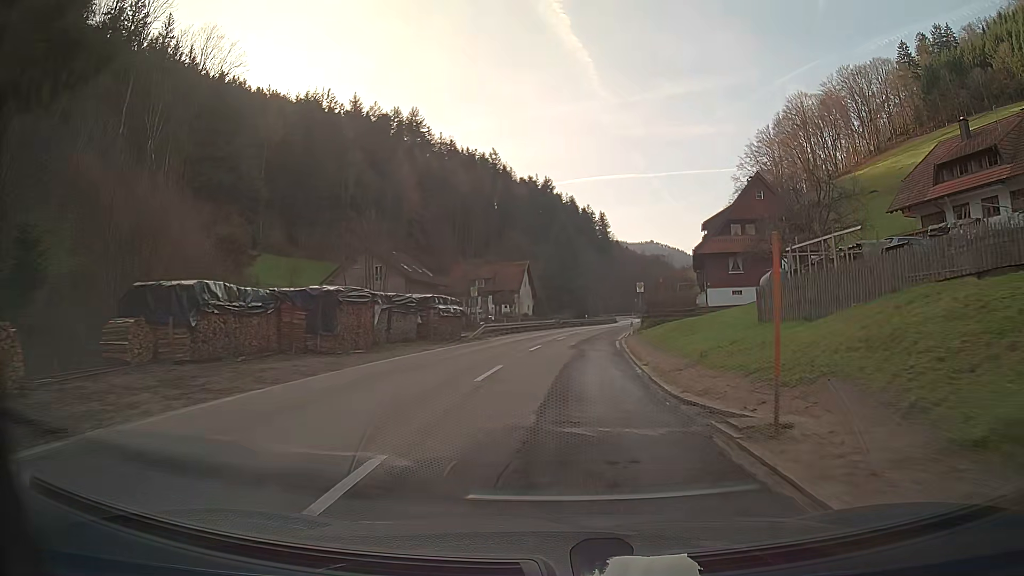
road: secondary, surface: asphalt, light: Day
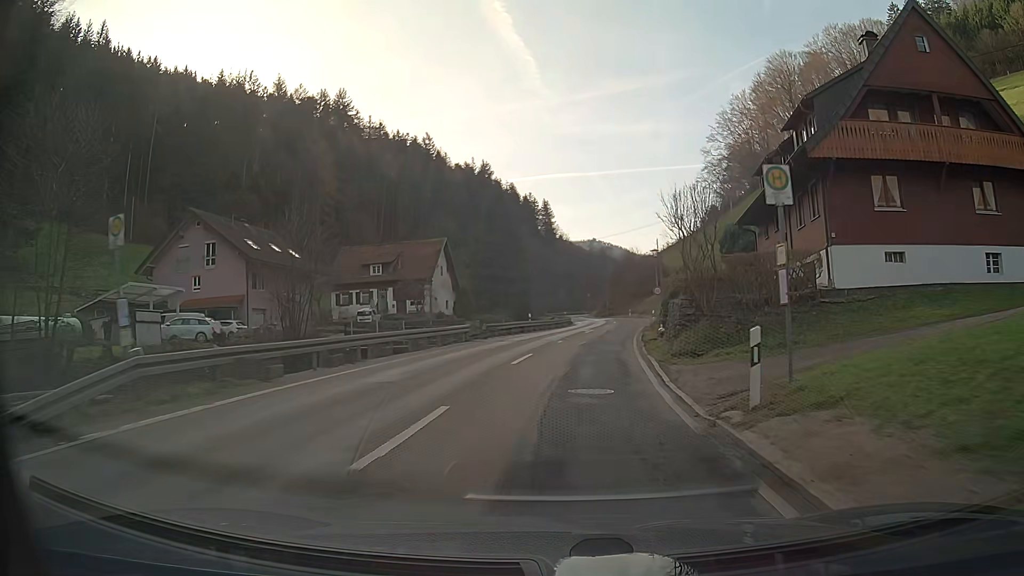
(+1.6, +31.5) m; +6°
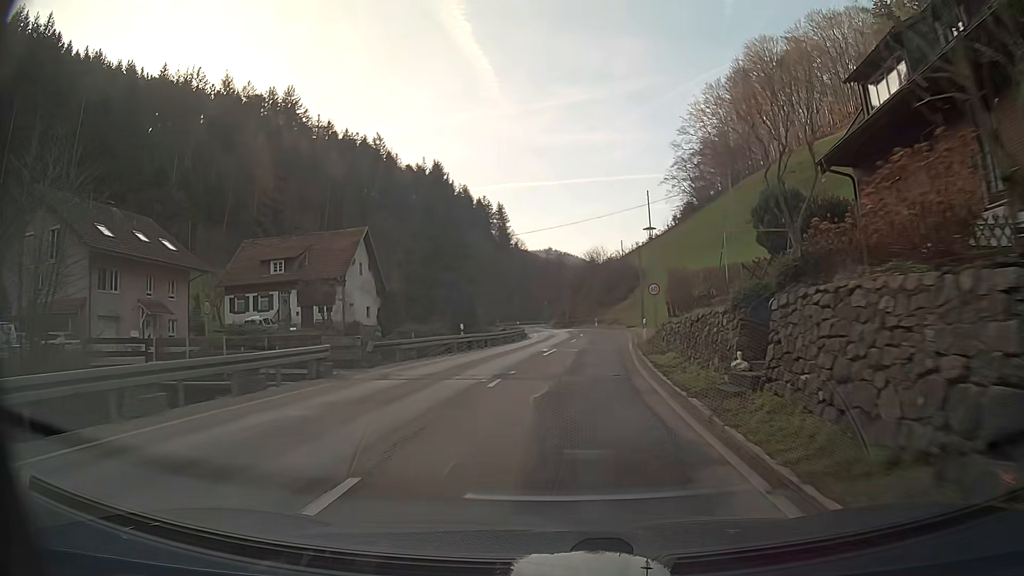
(+0.5, +15.9) m; +4°
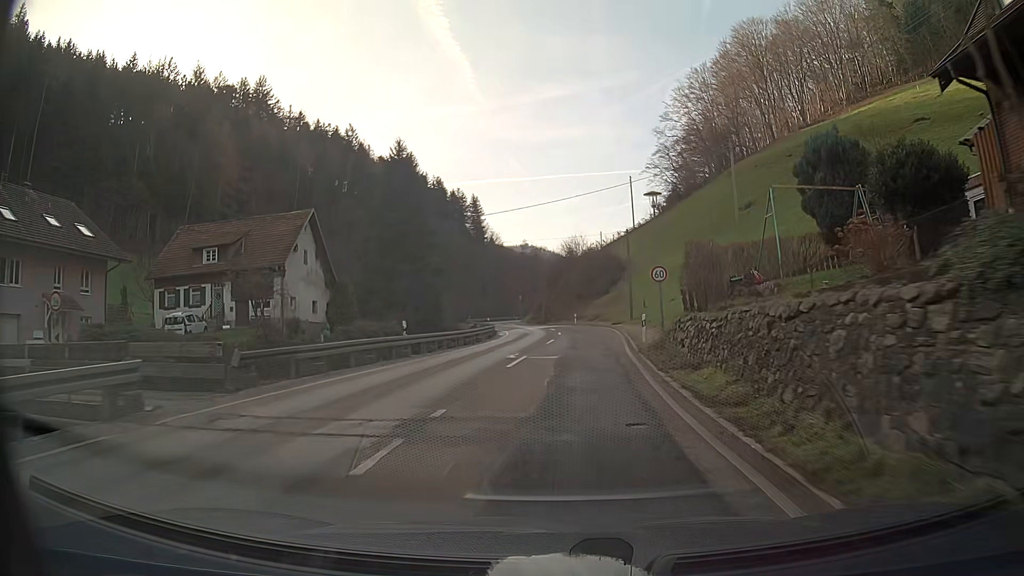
(+0.1, +7.9) m; +2°
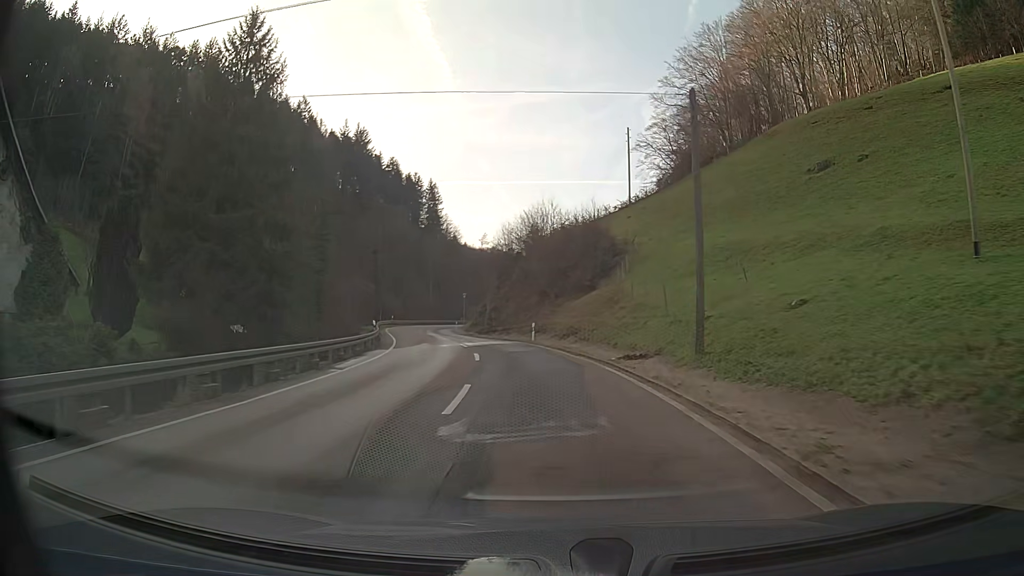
(+0.8, +31.8) m; +2°
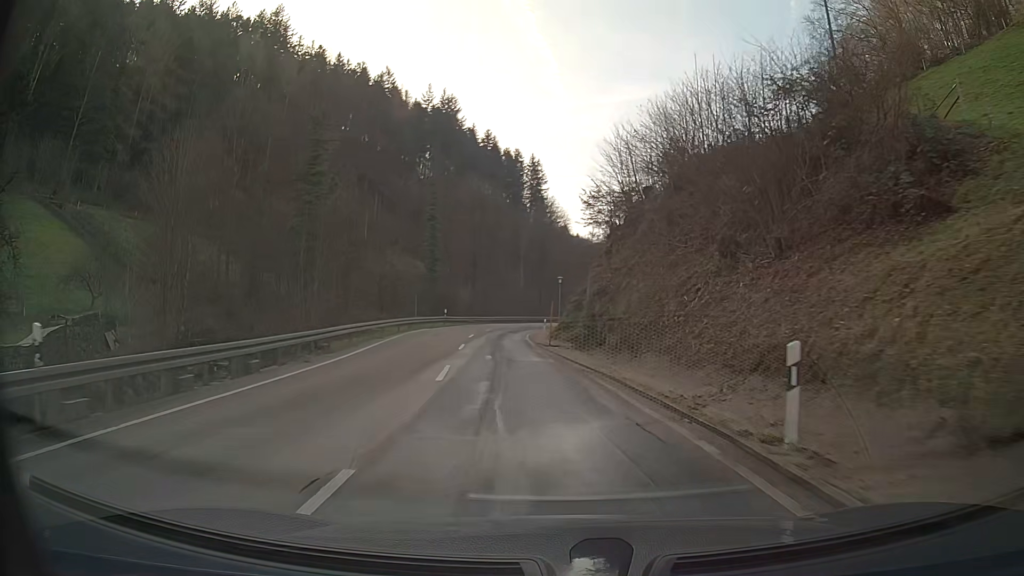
(-2.3, +31.4) m; -10°
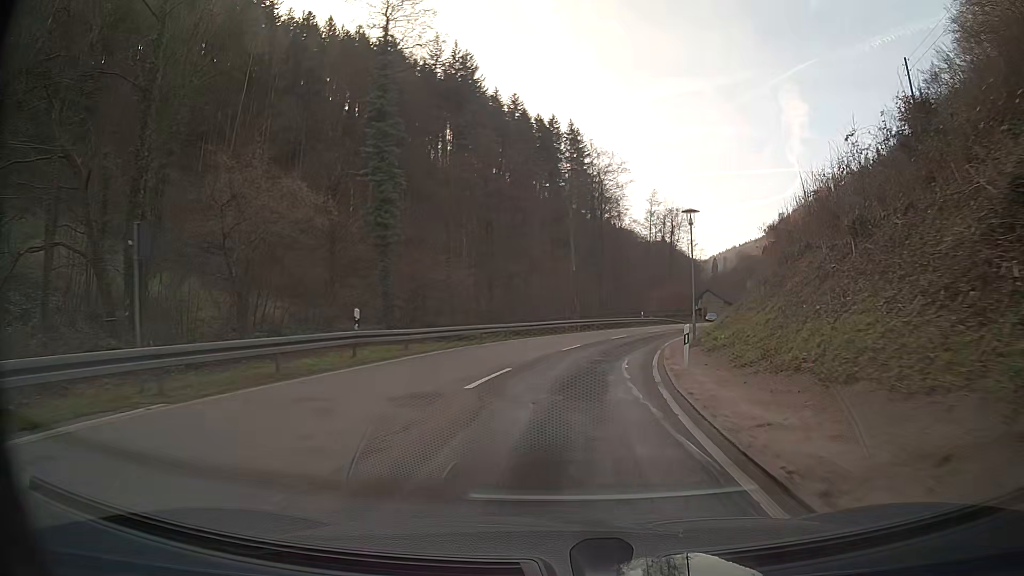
(-1.9, +39.1) m; -1°
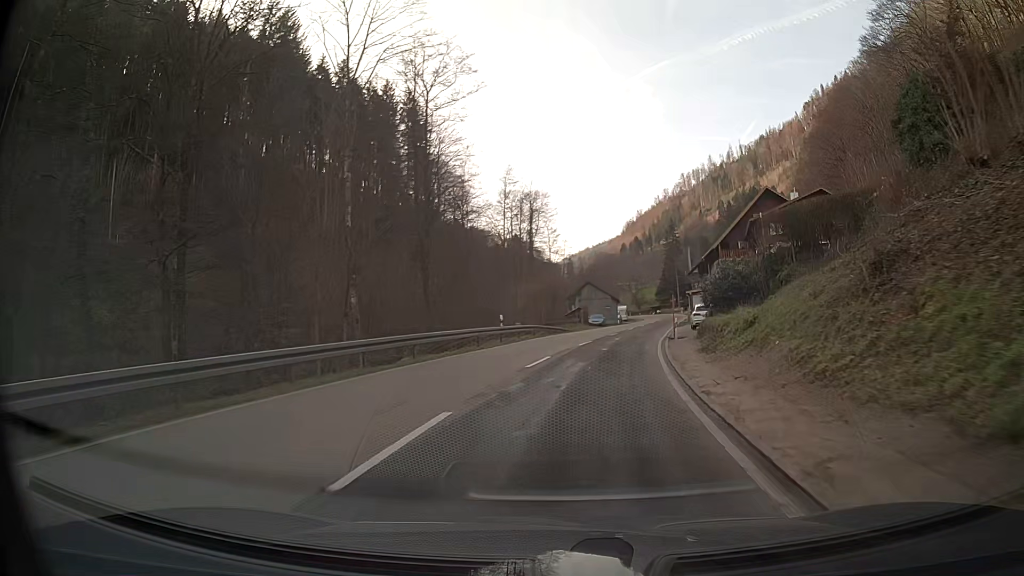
(+3.3, +30.1) m; +13°
